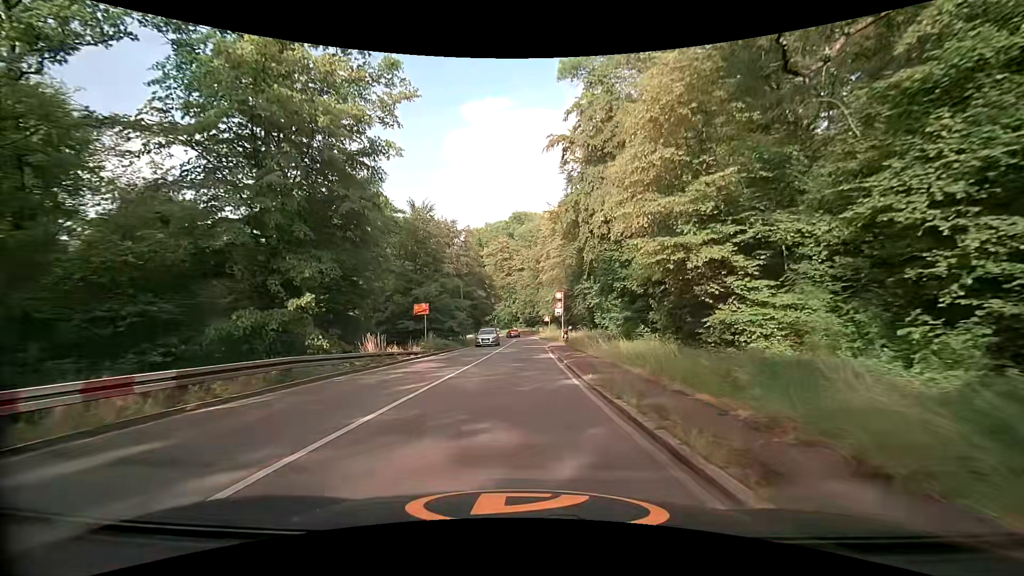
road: secondary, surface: asphalt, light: Day
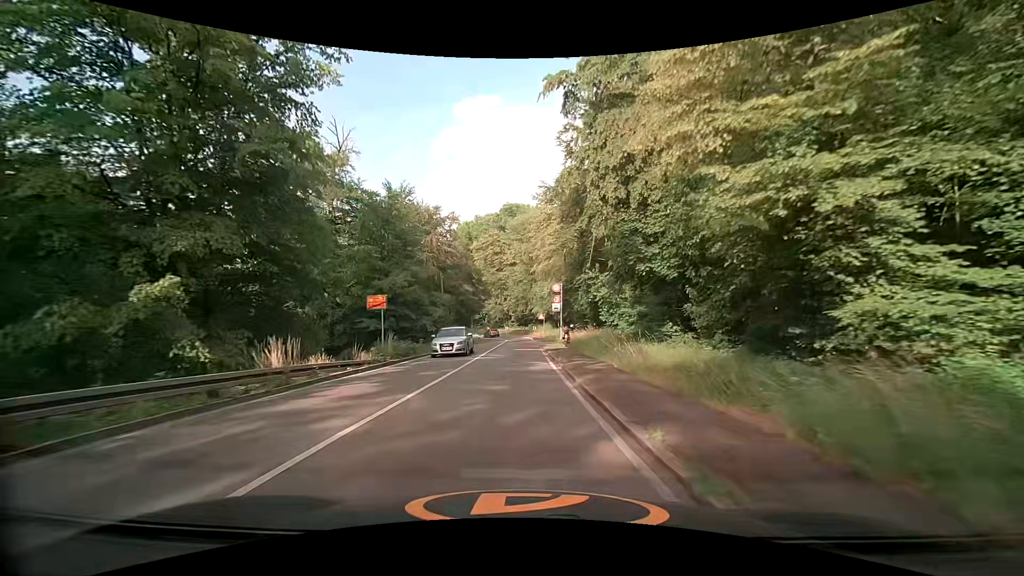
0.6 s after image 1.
(0.0, +7.5) m; +1°
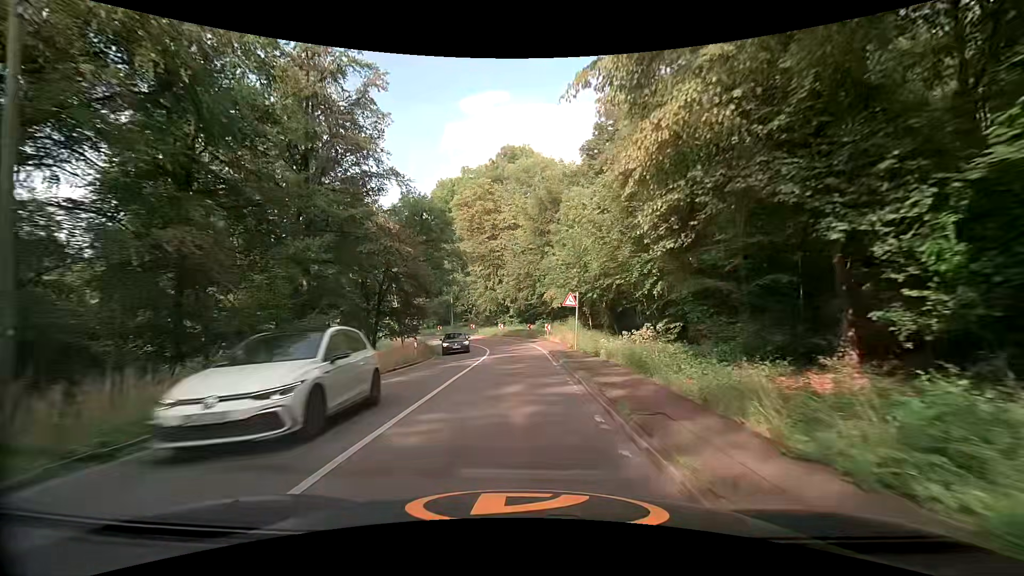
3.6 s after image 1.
(-0.4, +36.5) m; -1°
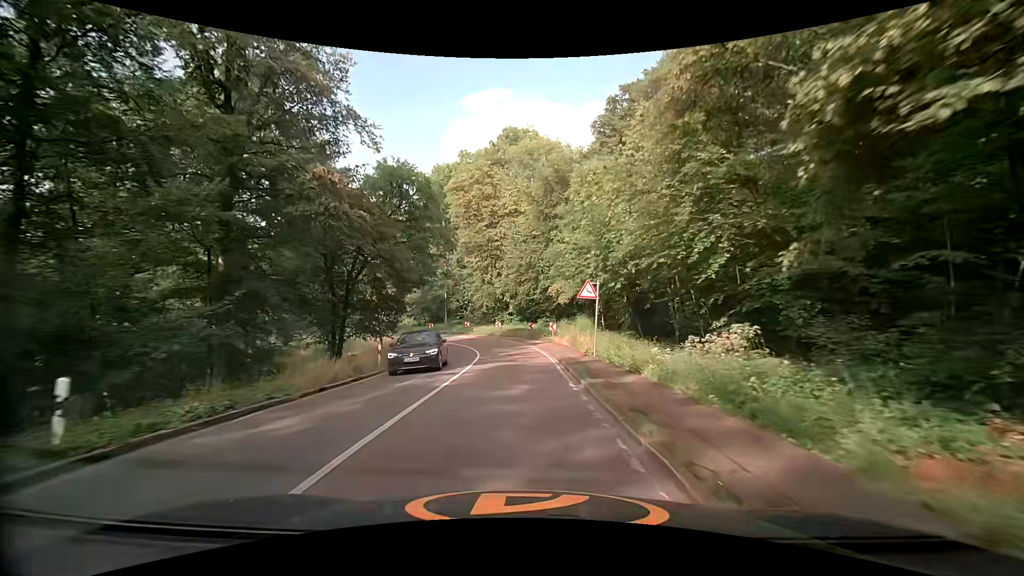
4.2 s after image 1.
(0.0, +7.1) m; 0°
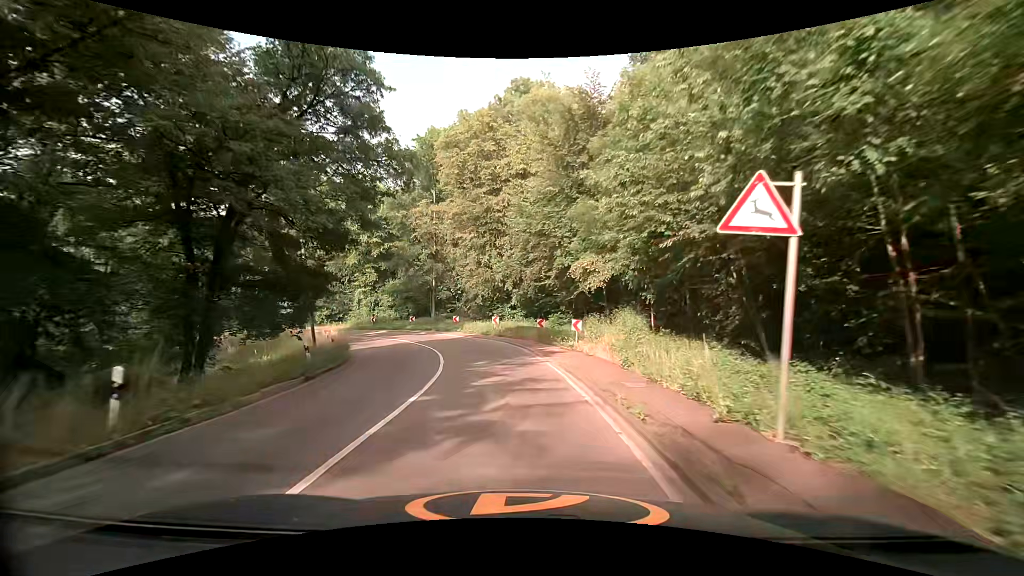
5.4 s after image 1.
(0.0, +13.8) m; -1°
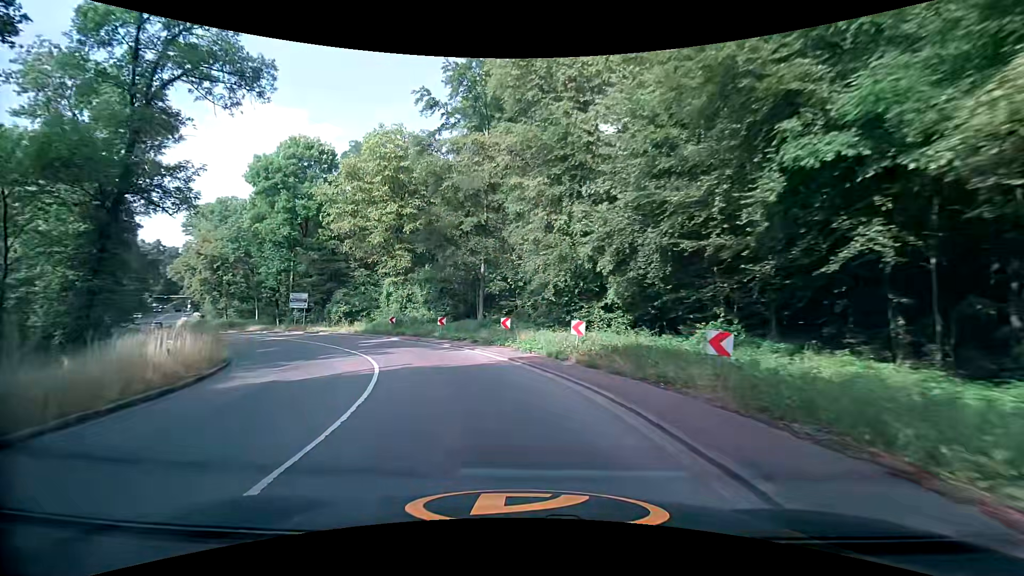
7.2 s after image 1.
(-1.0, +20.1) m; -8°
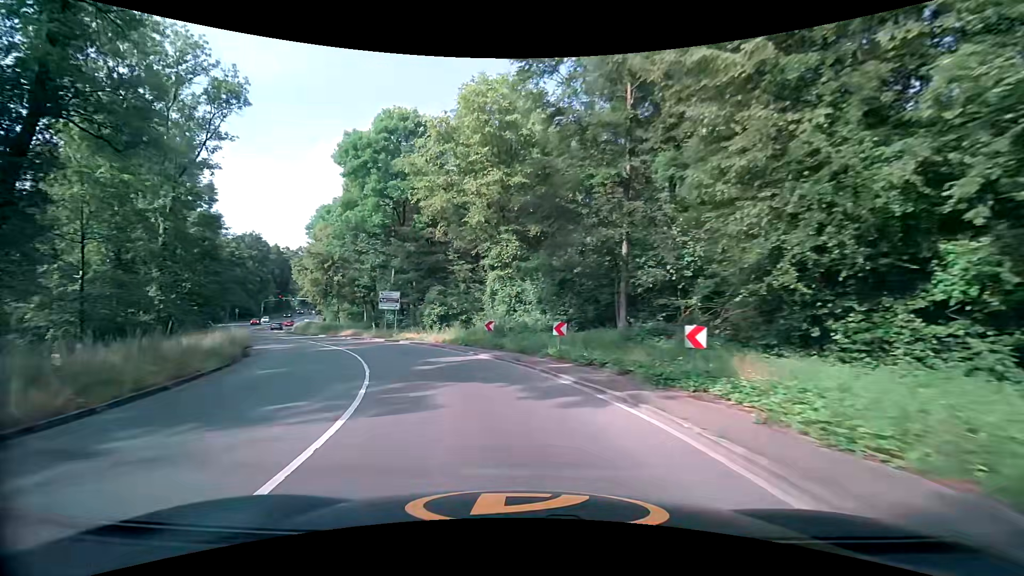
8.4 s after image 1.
(-1.7, +13.1) m; -15°
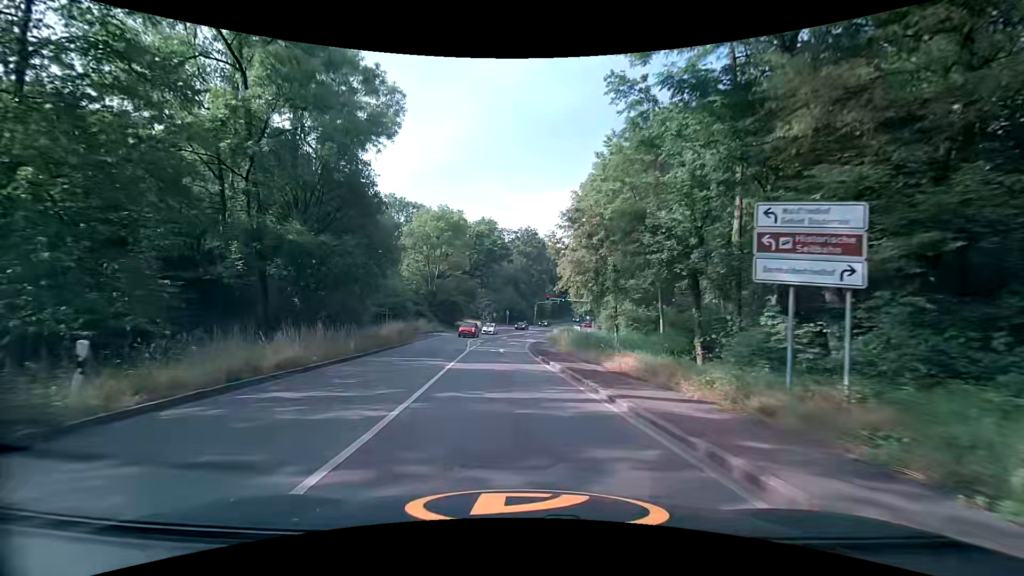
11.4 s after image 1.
(-10.6, +32.0) m; -33°
(0, +10) (-1, +20) (-1, +30) (-1, +40) (-1, +50) (0, +60) (+2, +70) (+4, +80) (+6, +89) (+8, +99) m
